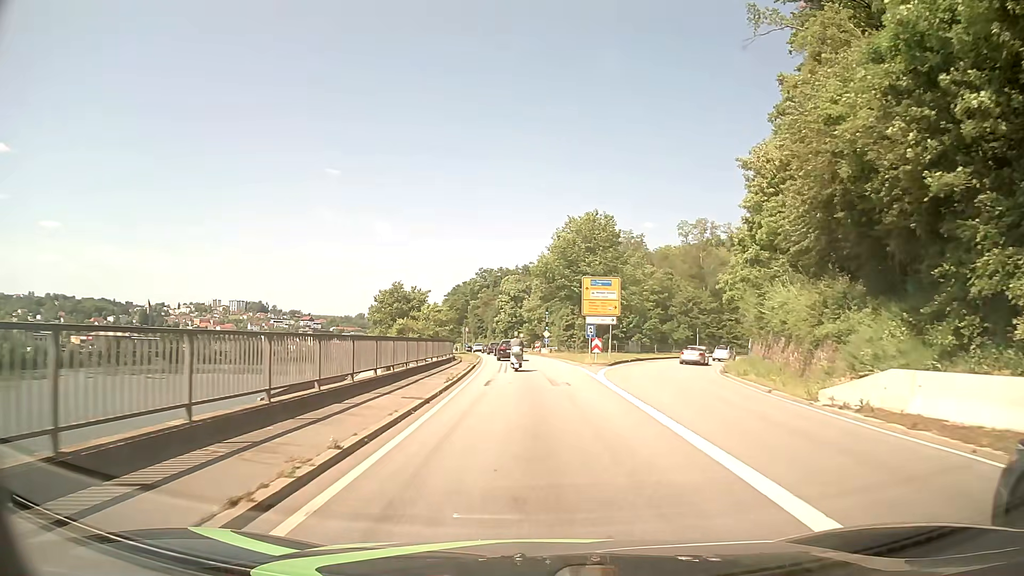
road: primary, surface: asphalt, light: Day
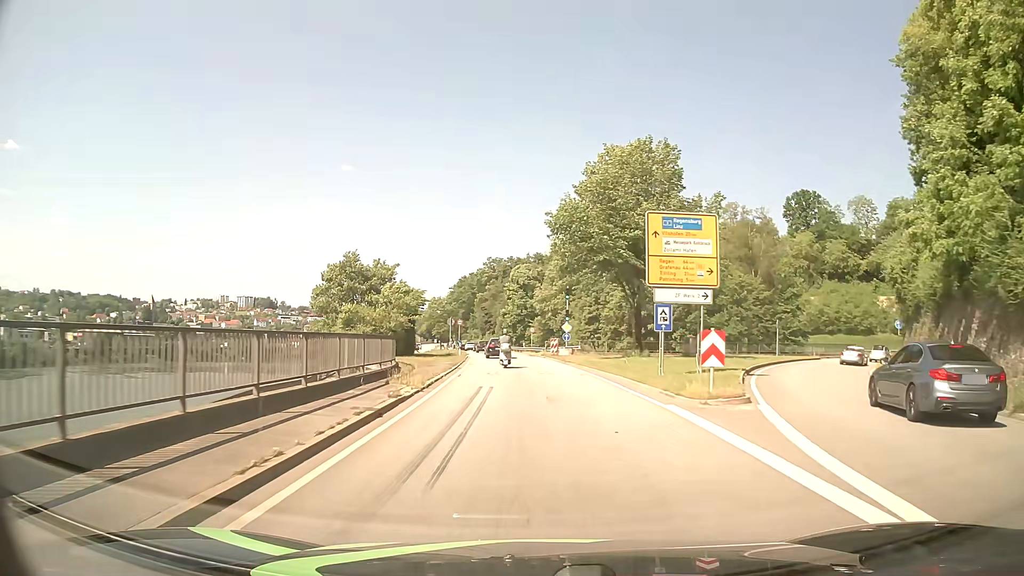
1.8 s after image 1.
(-0.3, +22.3) m; -1°
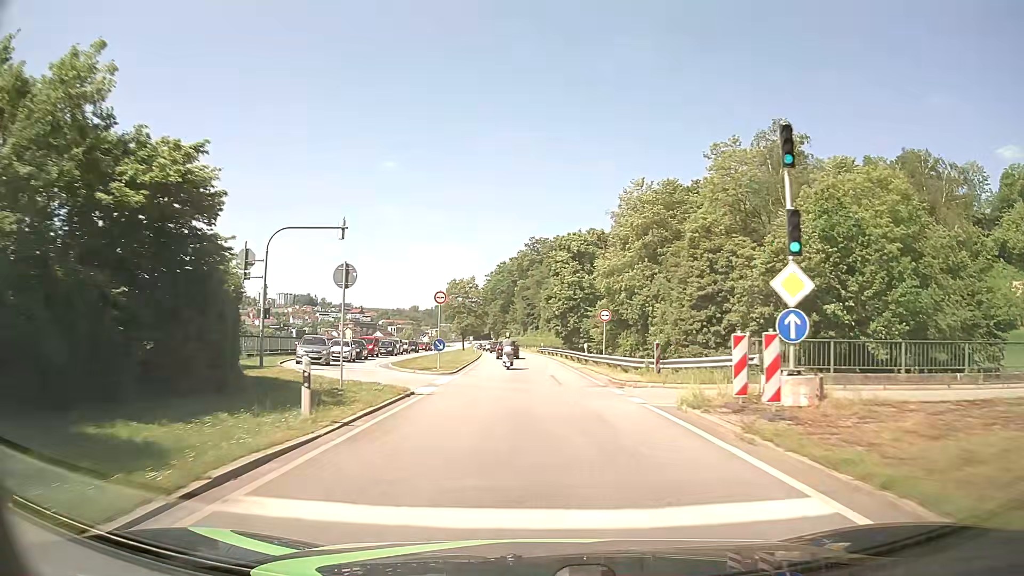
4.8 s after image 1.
(-1.4, +40.1) m; -4°
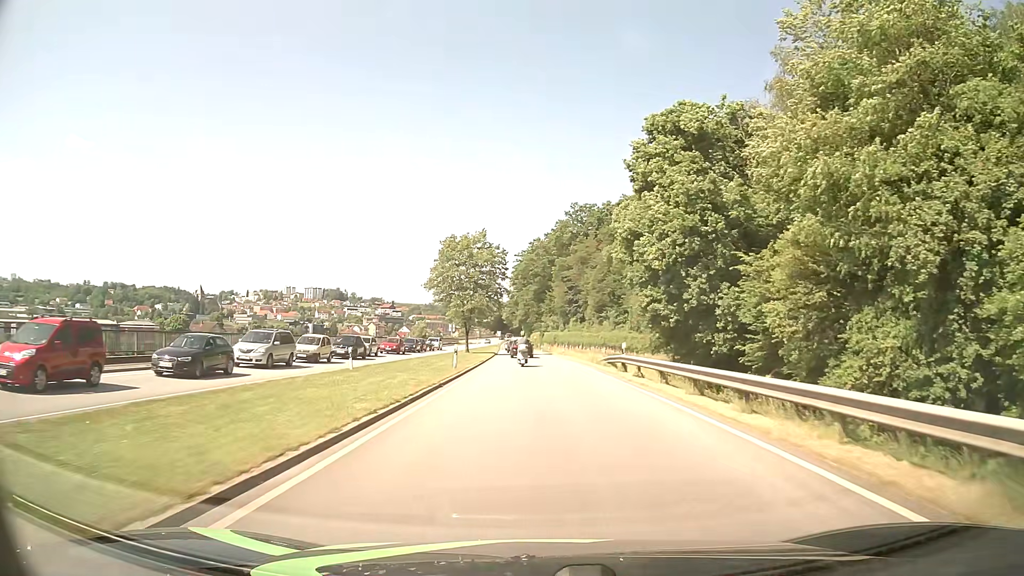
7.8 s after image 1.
(-1.4, +43.9) m; -3°
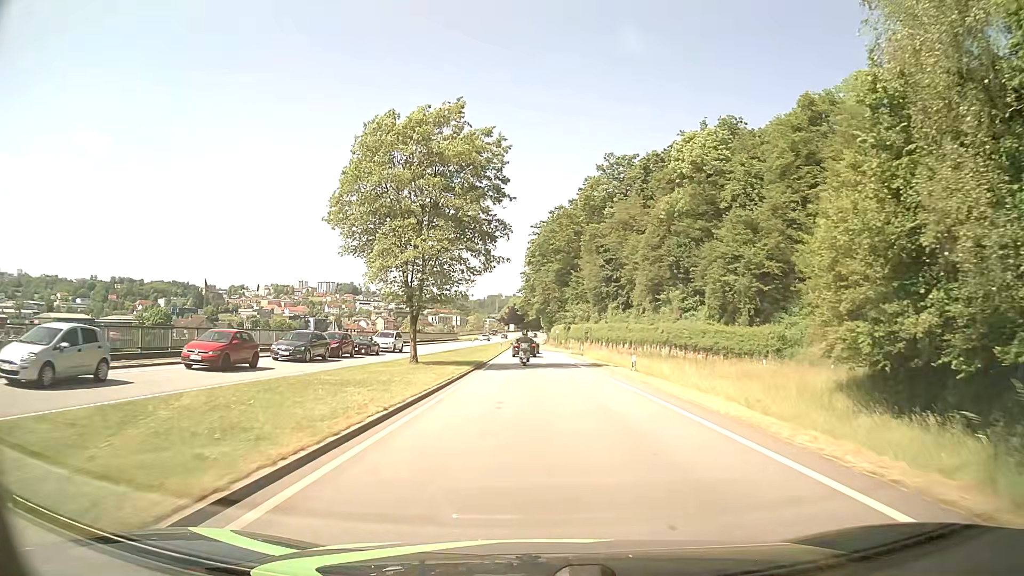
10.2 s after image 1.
(-0.5, +37.2) m; -2°
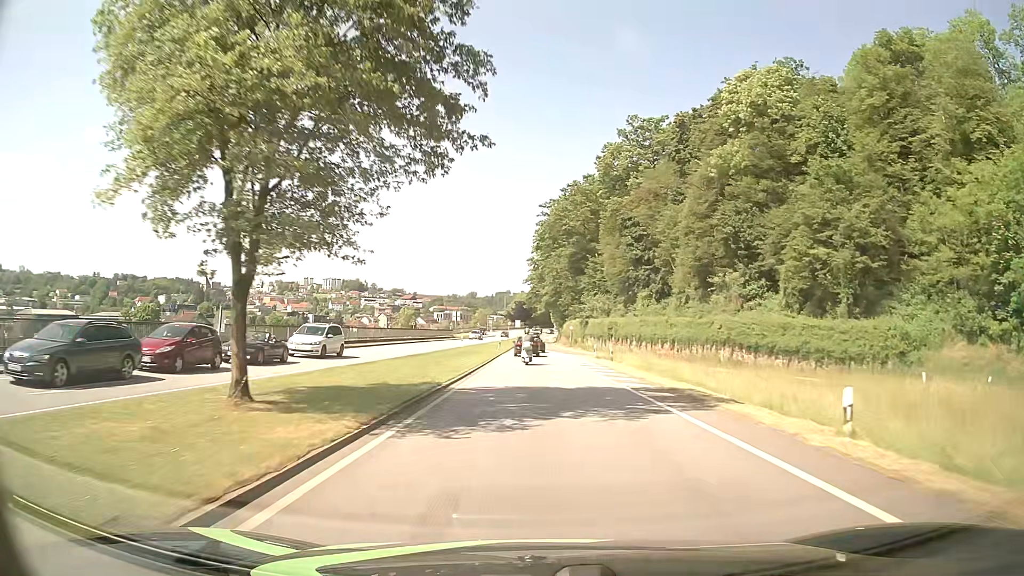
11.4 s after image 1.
(-0.2, +18.7) m; -1°
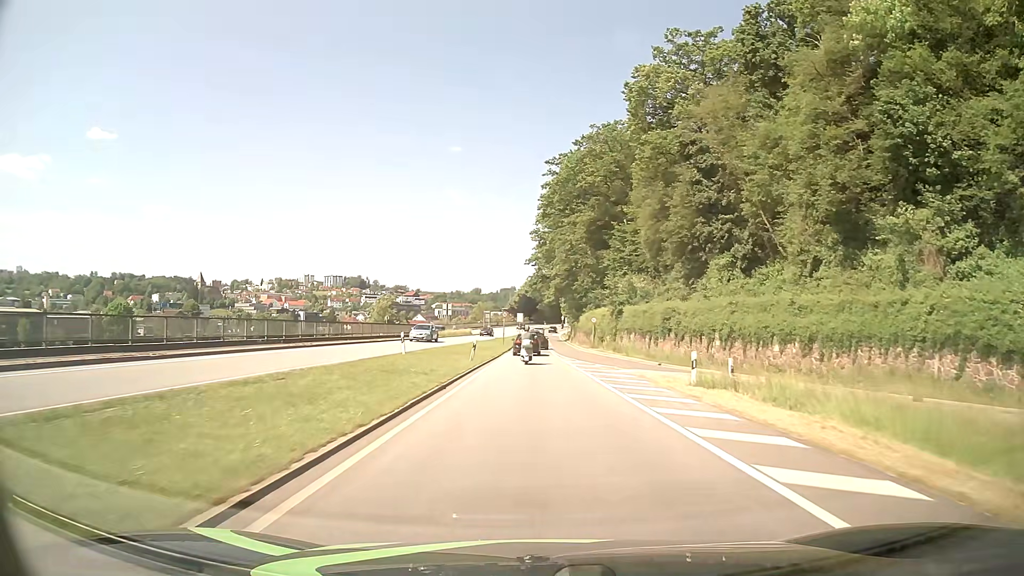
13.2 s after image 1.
(-0.1, +27.2) m; -1°
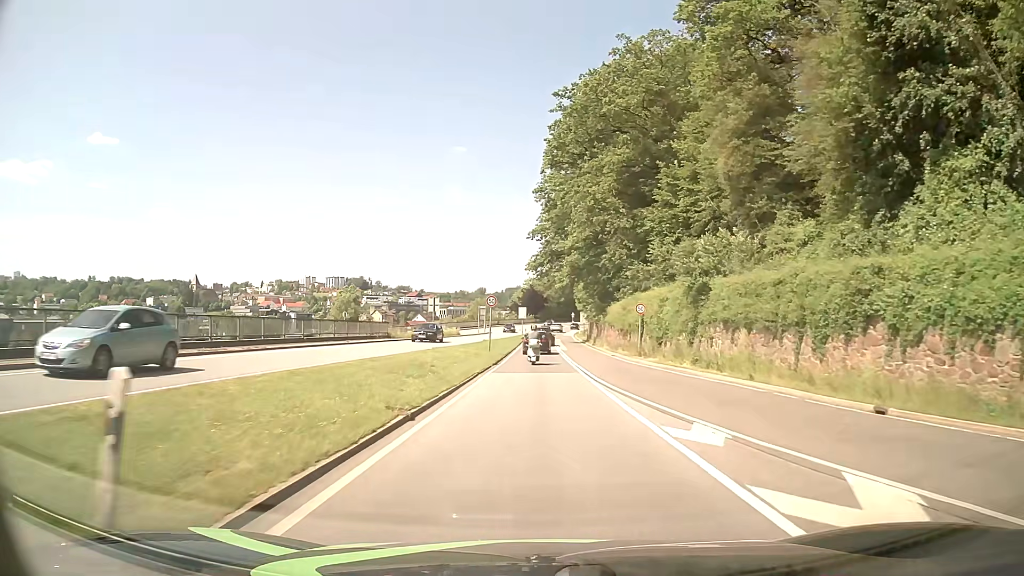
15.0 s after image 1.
(-0.1, +25.1) m; 0°
(0, +10) (0, +20) (0, +30) (0, +40) (0, +50) (0, +60) (0, +70) (0, +80) (+1, +90) (+1, +100) m
